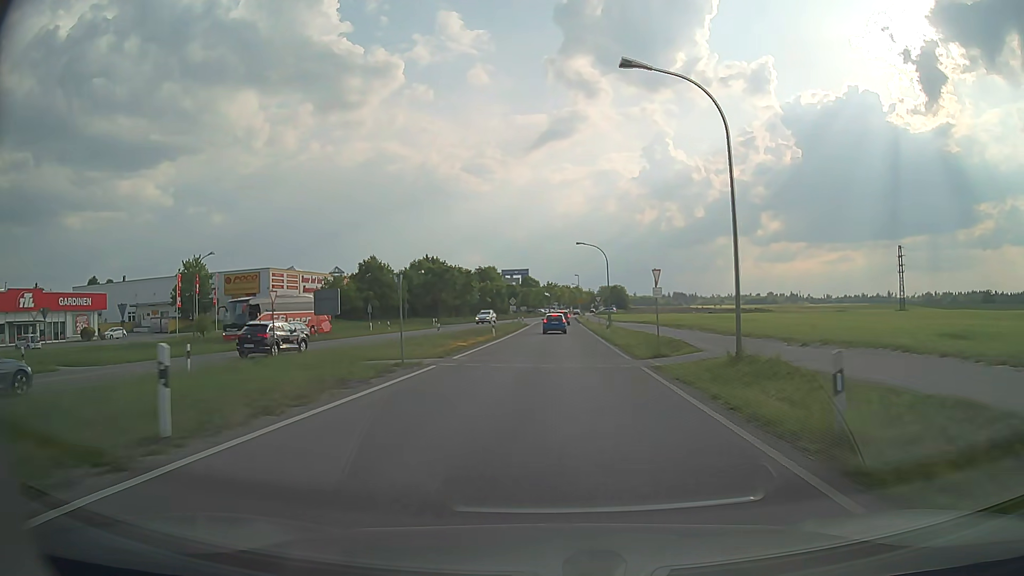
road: tertiary_link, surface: asphalt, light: Day
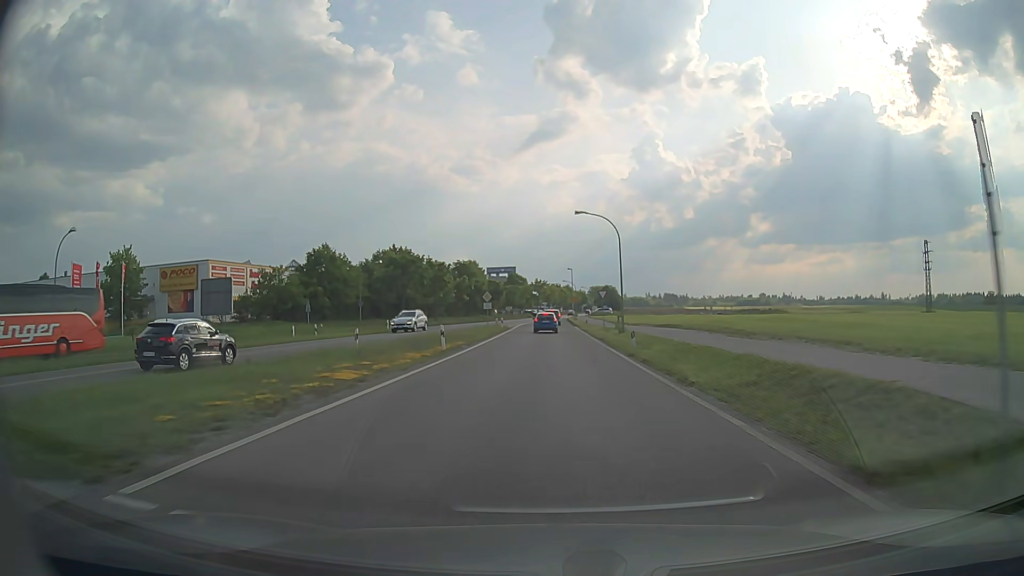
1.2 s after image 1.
(+0.1, +17.2) m; +1°
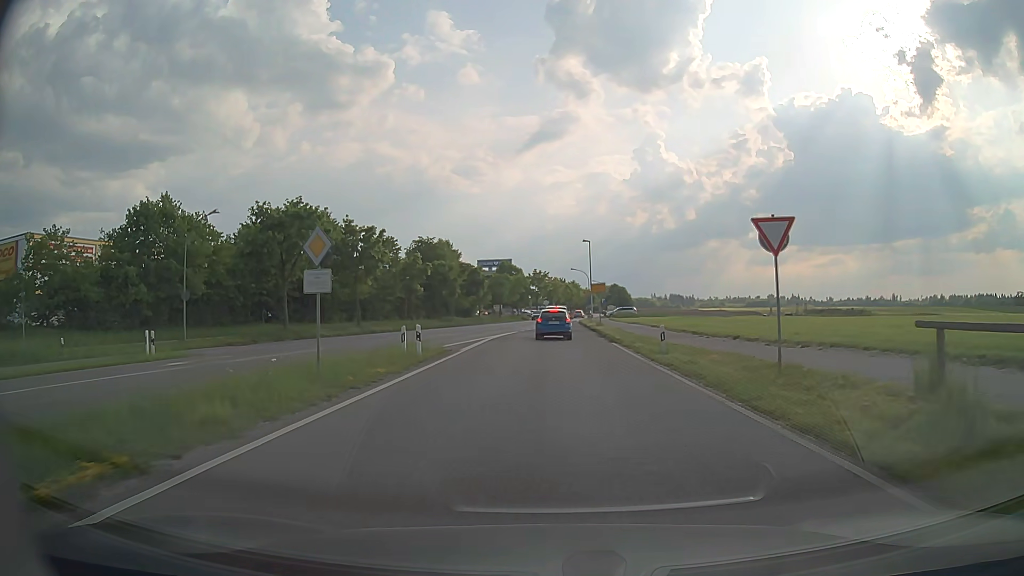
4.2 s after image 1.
(0.0, +37.1) m; 0°
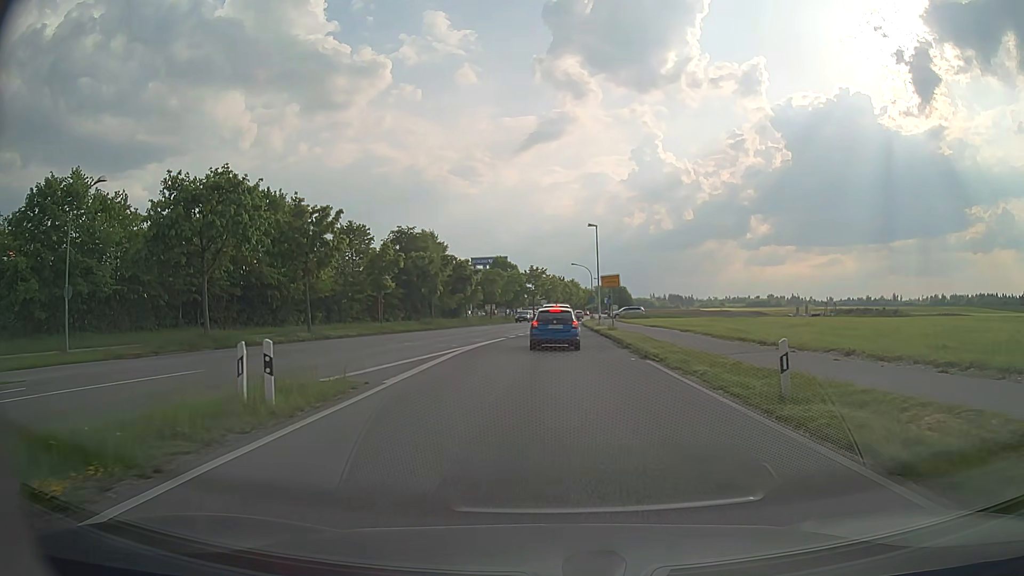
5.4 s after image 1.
(0.0, +10.4) m; 0°
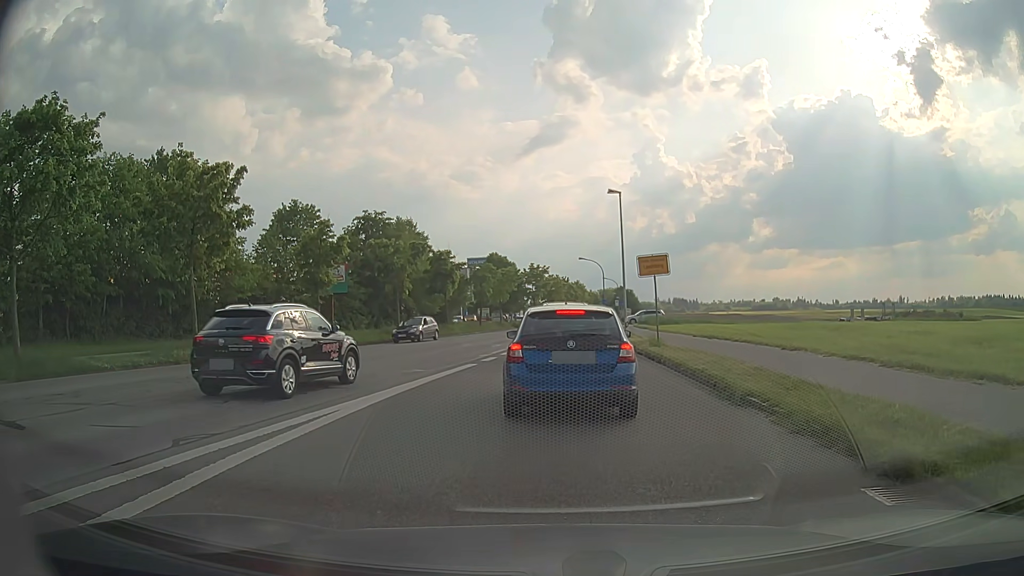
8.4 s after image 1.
(0.0, +14.0) m; 0°
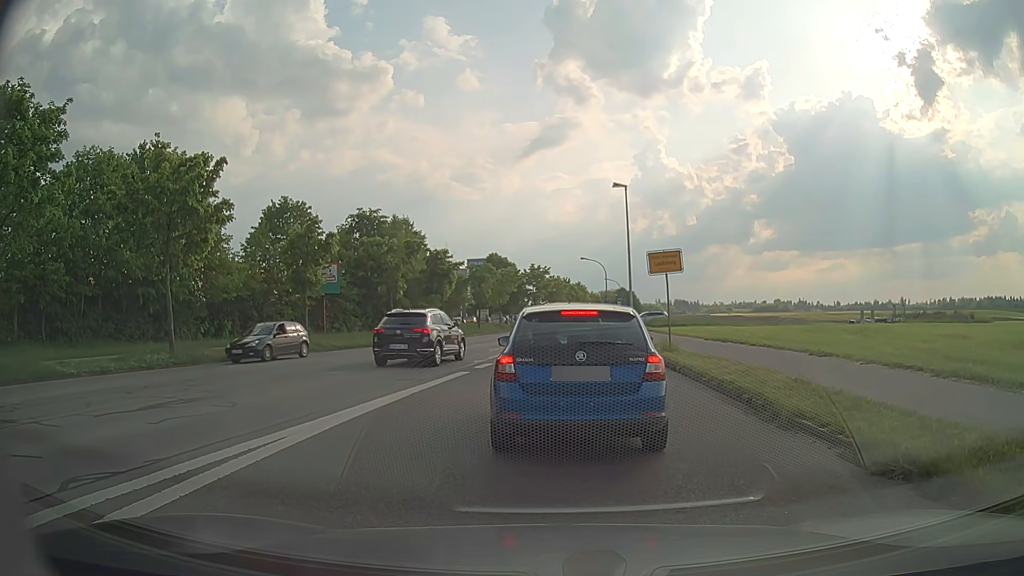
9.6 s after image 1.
(0.0, +1.9) m; -1°
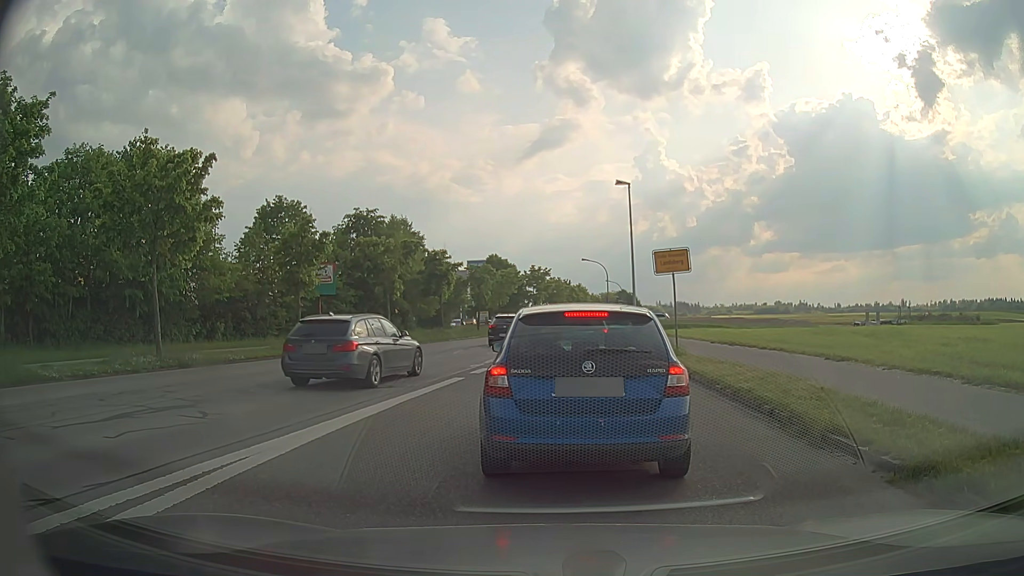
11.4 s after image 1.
(0.0, +1.0) m; 0°
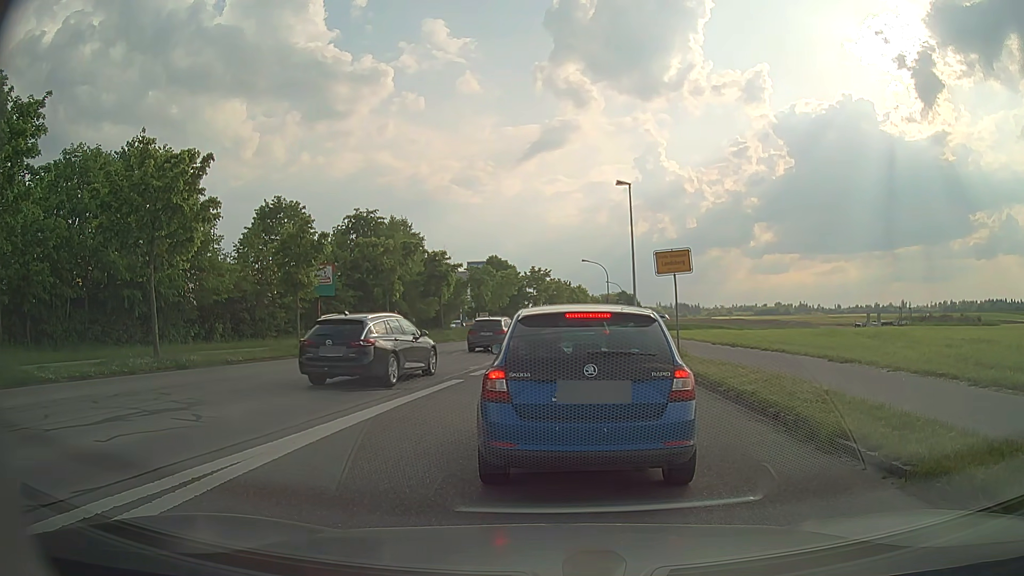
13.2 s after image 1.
(0.0, +0.2) m; 0°
(0, +10) (0, +20) (0, +30) (0, +40) (0, +50) (+1, +60) (+3, +70) (+4, +80) (+5, +90) (+6, +100) m
